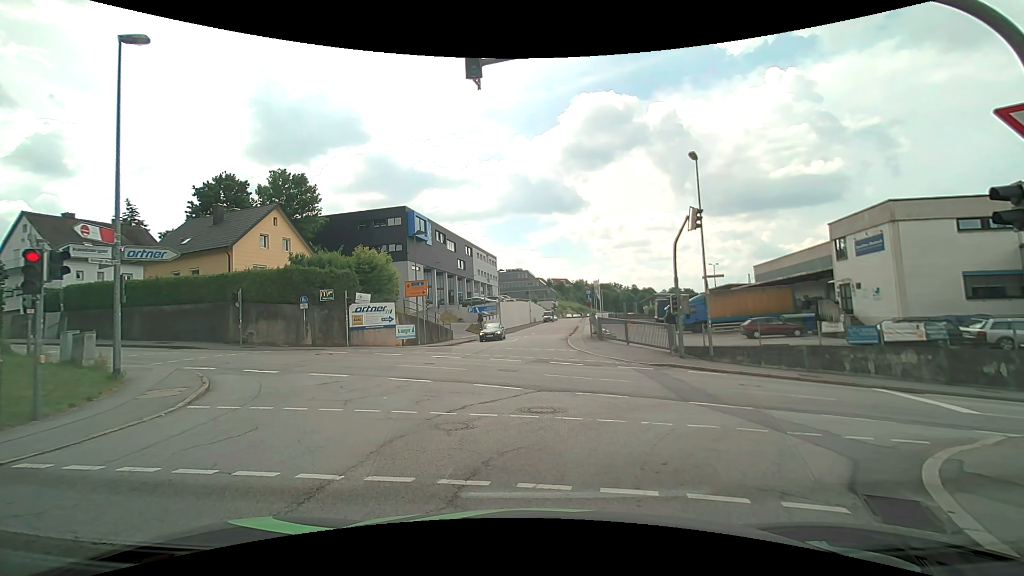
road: residential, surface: asphalt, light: Day
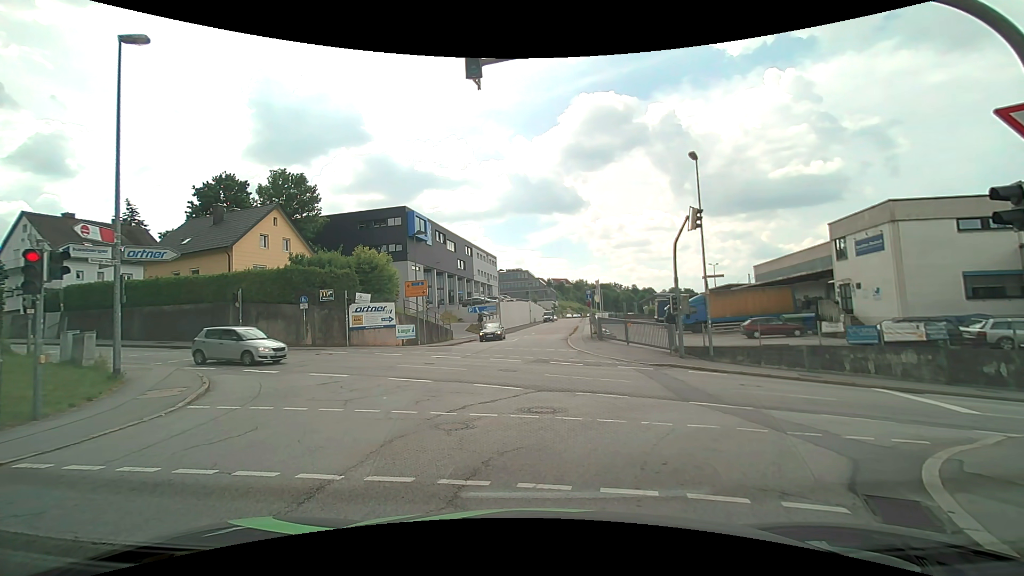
(0.0, 0.0) m; 0°
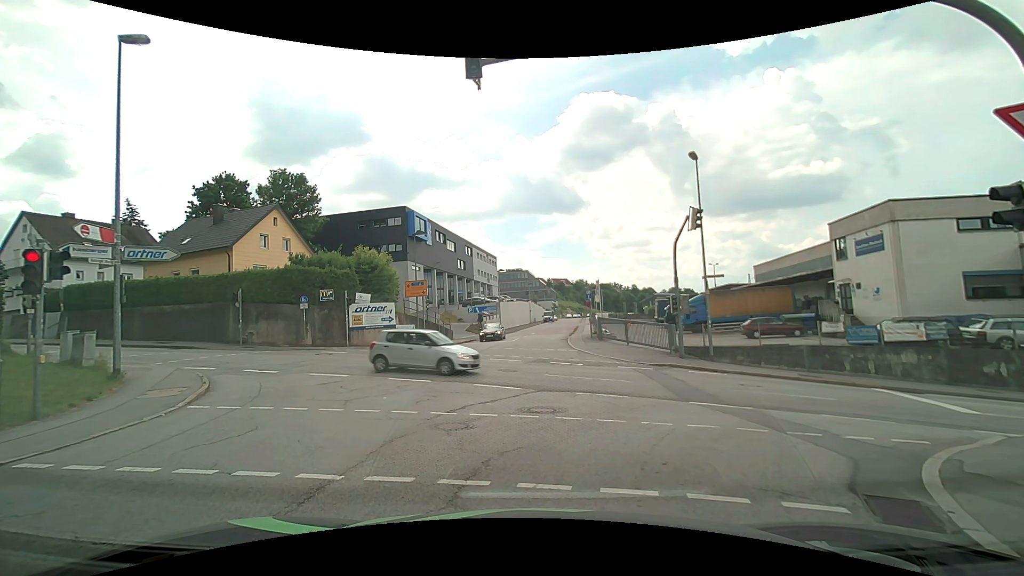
(0.0, 0.0) m; 0°
(+1, +10) (+2, +20) (+2, +30) (+3, +40) (+5, +50) (+7, +60) (+9, +69) (+11, +79) (+12, +89) (+14, +99) m
